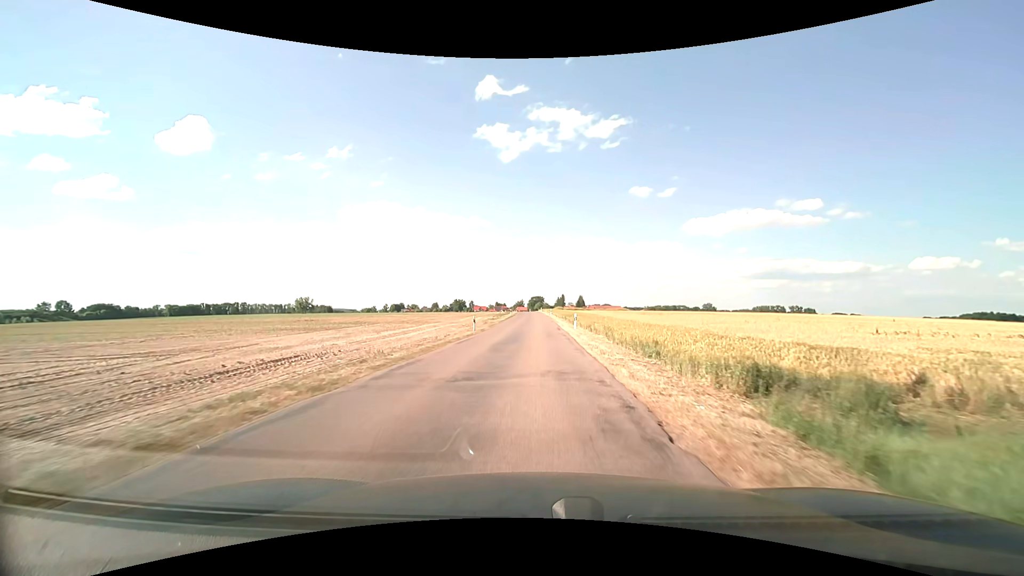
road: unclassified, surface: asphalt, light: Day
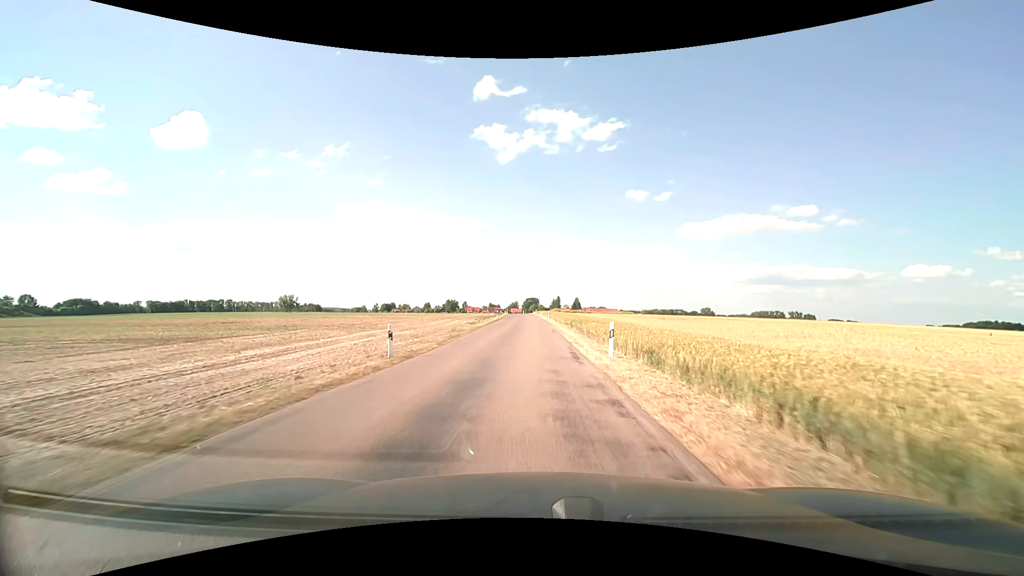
(+0.1, +18.0) m; +1°
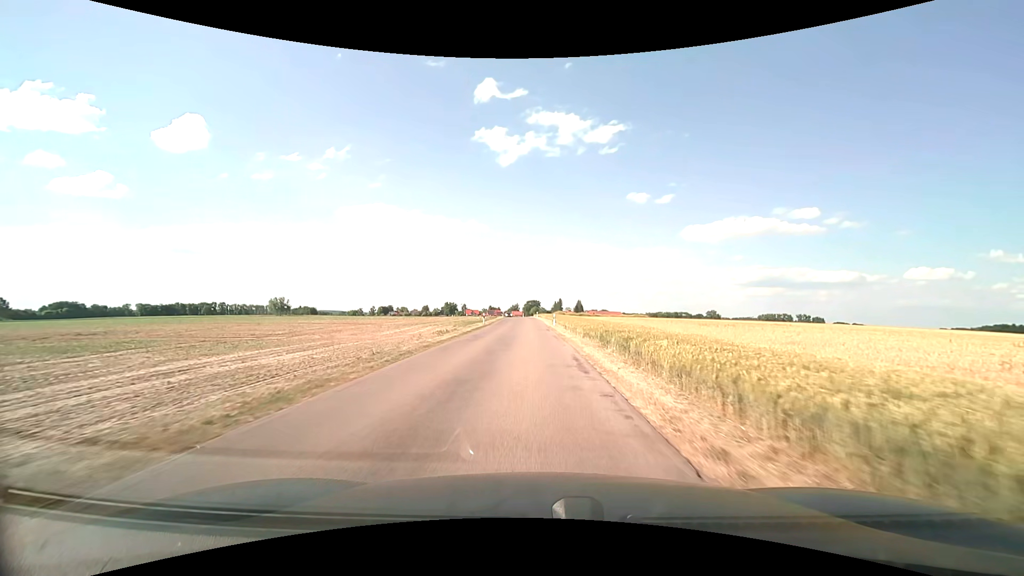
(-0.1, +17.8) m; 0°
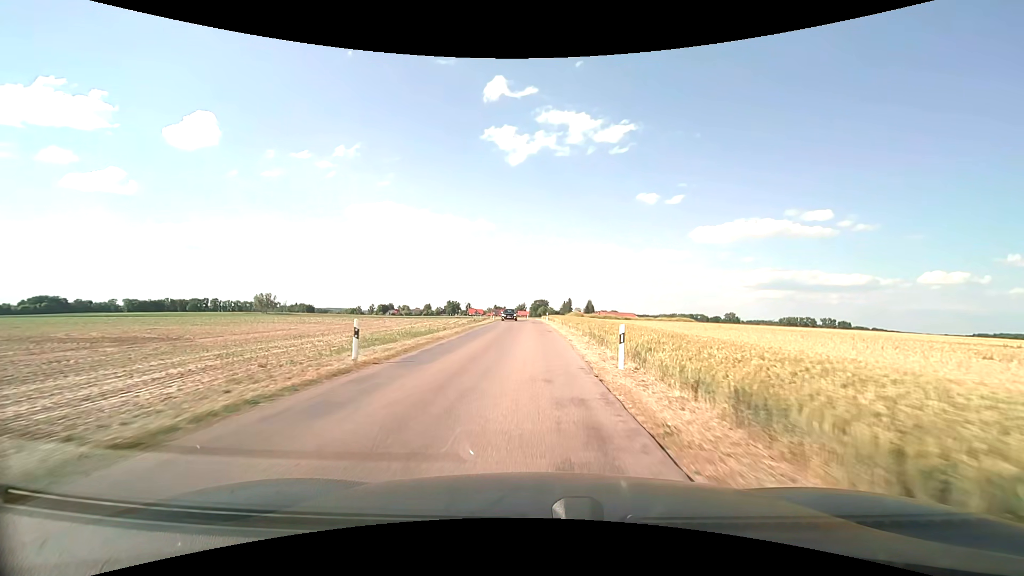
(-0.1, +34.8) m; -1°
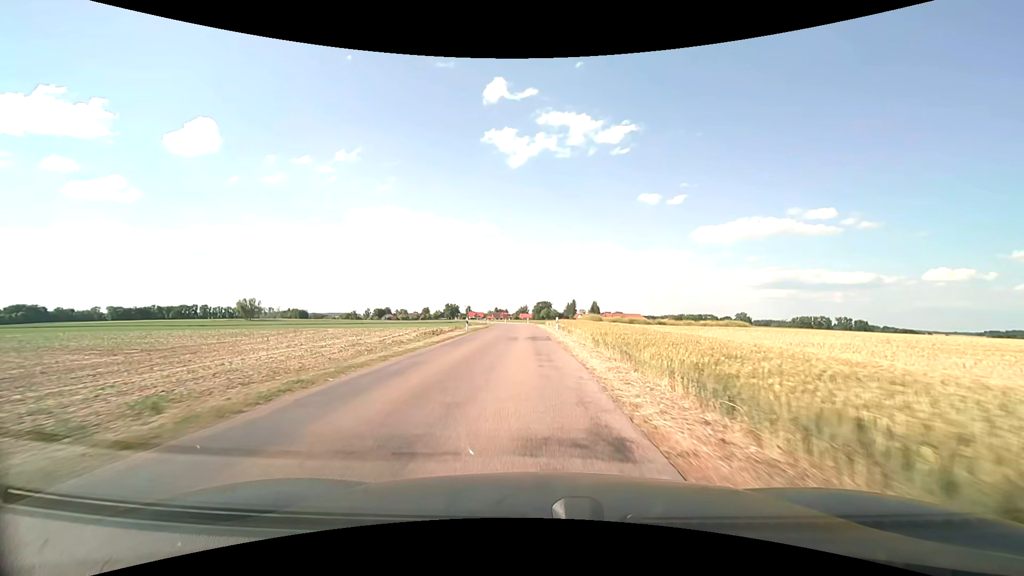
(+0.1, +25.4) m; 0°
